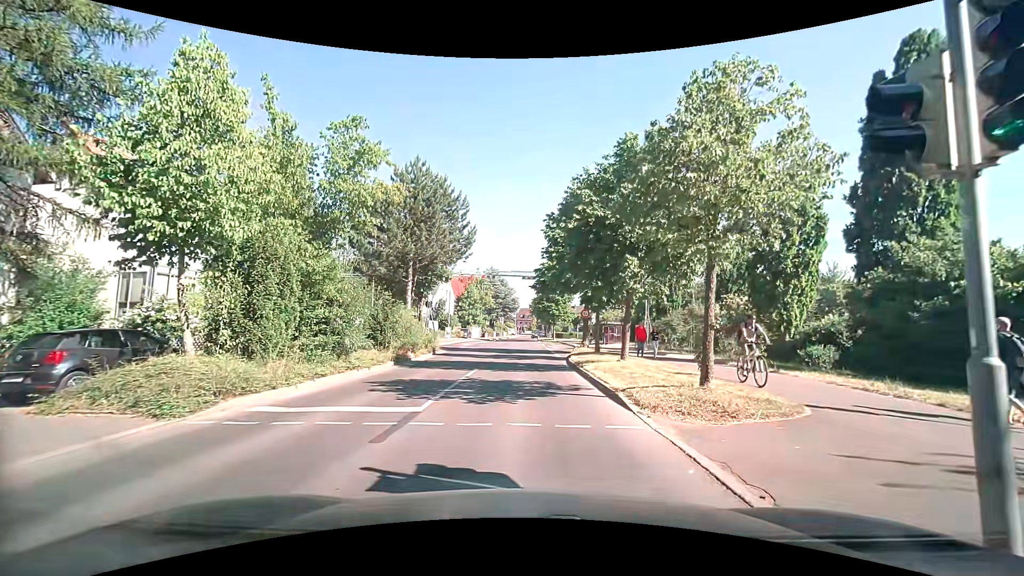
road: tertiary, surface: asphalt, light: Day
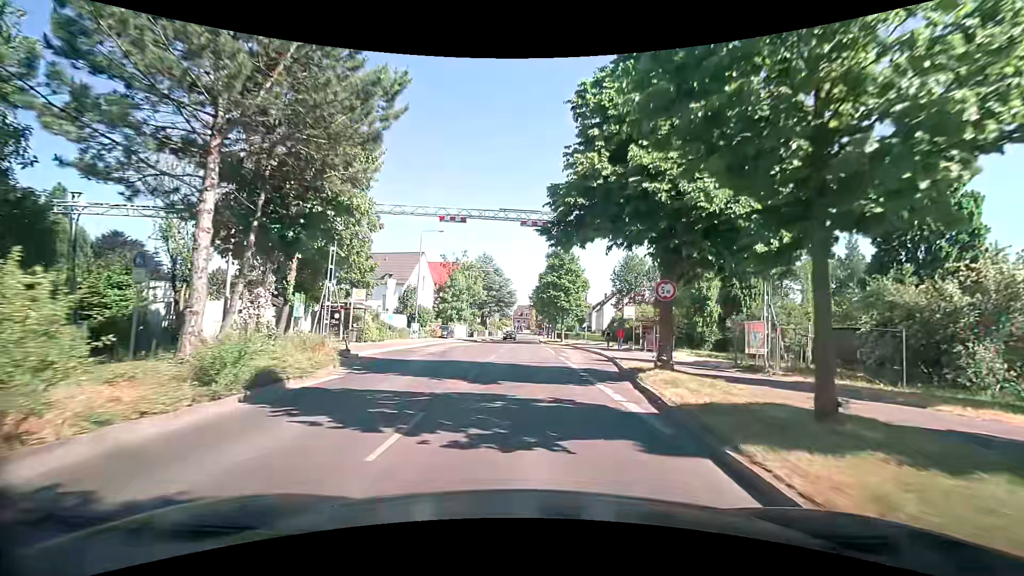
(+0.2, +19.8) m; +1°
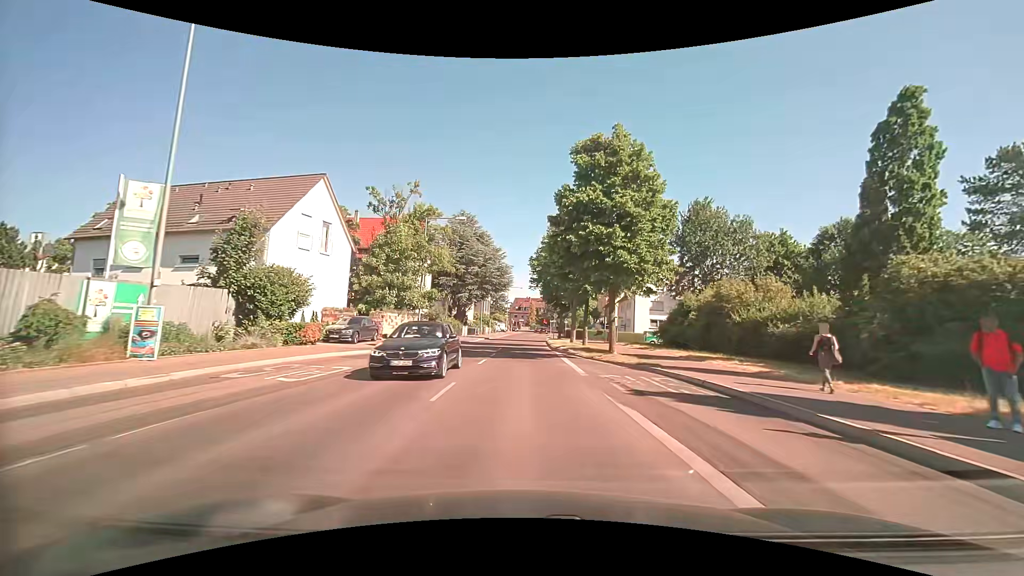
(0.0, +33.0) m; 0°
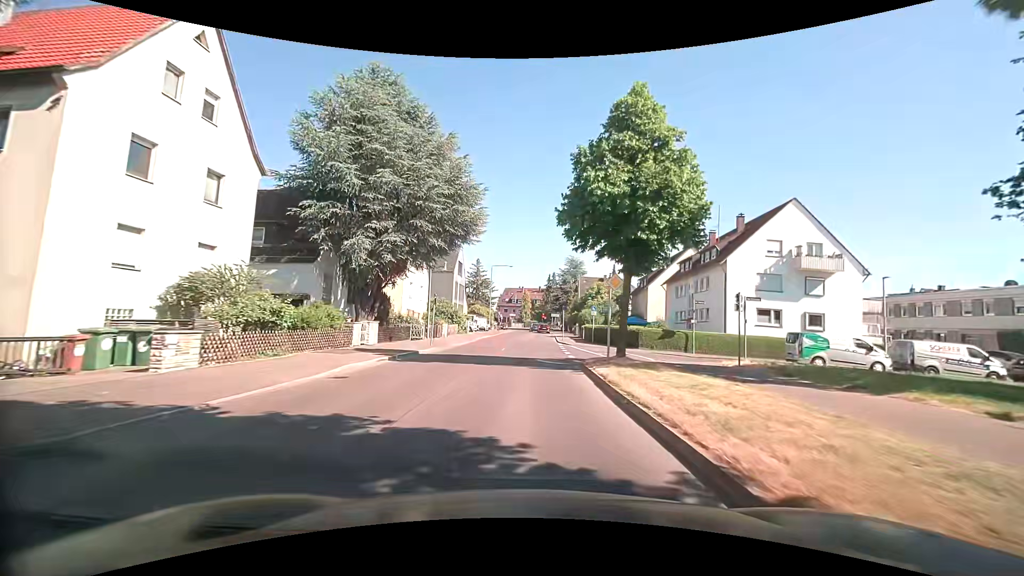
(+0.3, +36.9) m; +1°
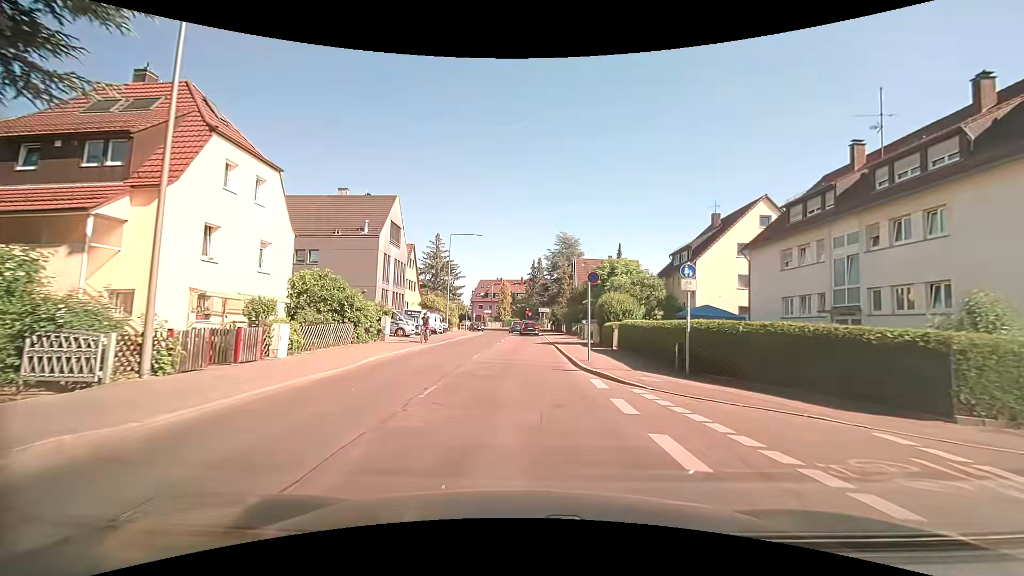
(+0.7, +26.4) m; +3°
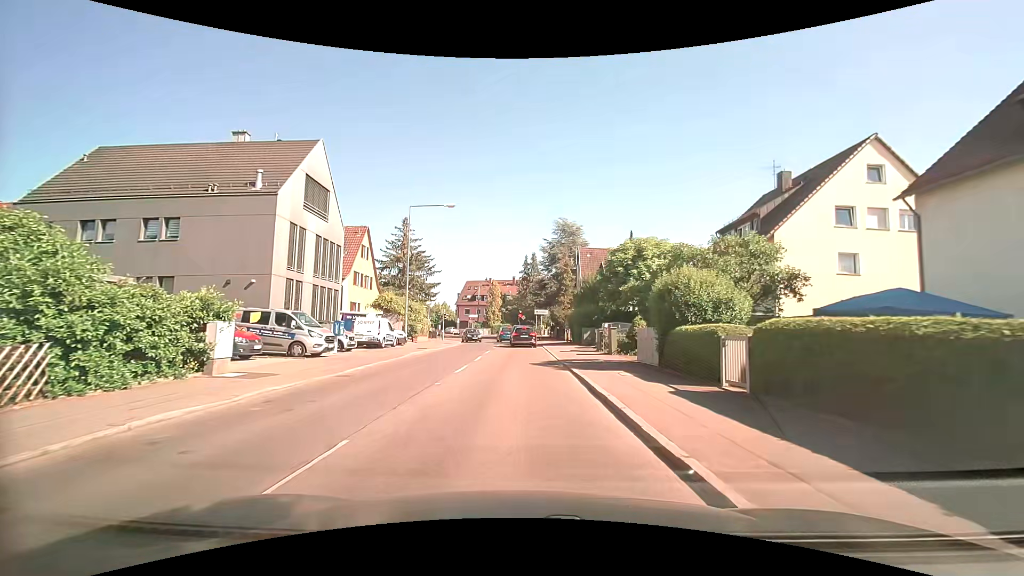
(+0.1, +14.8) m; 0°
